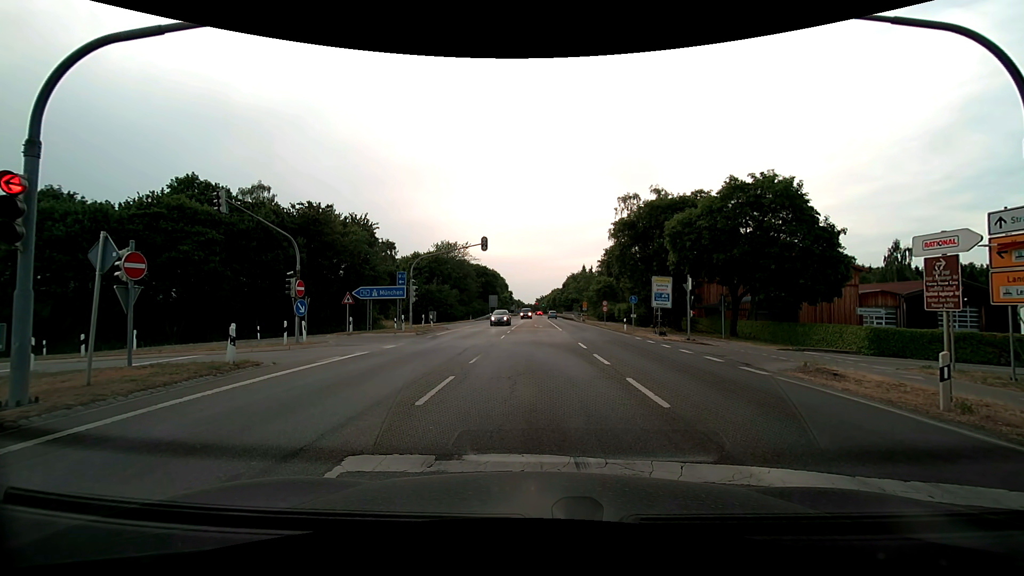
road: secondary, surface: asphalt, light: Day
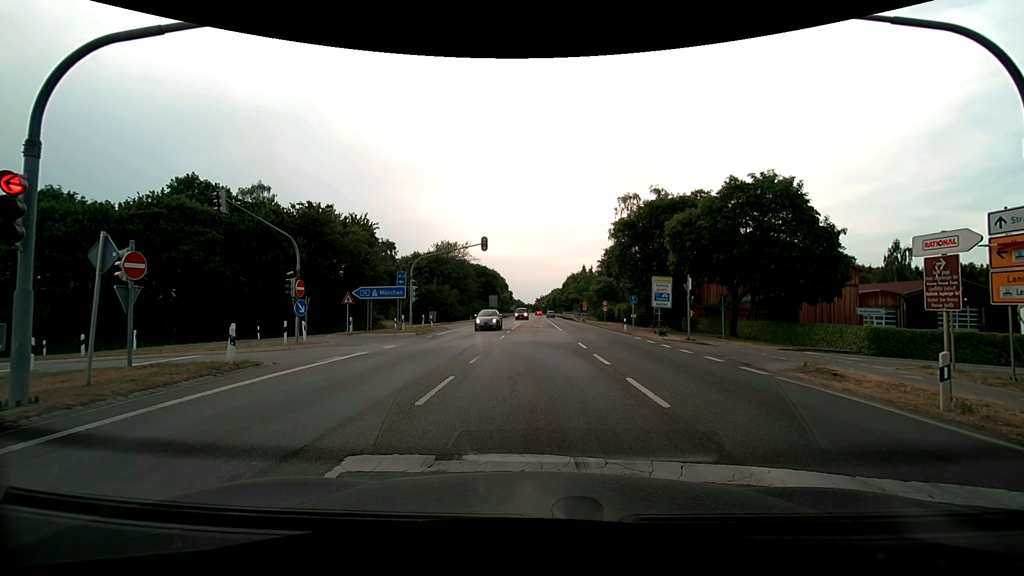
(0.0, 0.0) m; 0°
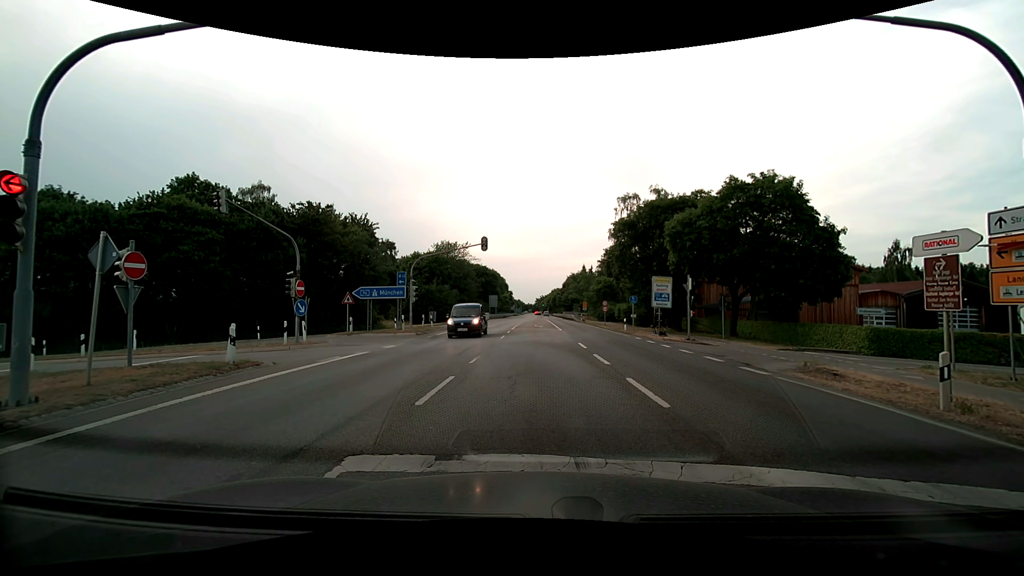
(0.0, 0.0) m; 0°
(0, +10) (-1, +20) (-7, +28) (-16, +31) (-26, +31) (-36, +30) (-46, +30) (-56, +29) (-66, +29) (-76, +29) m
